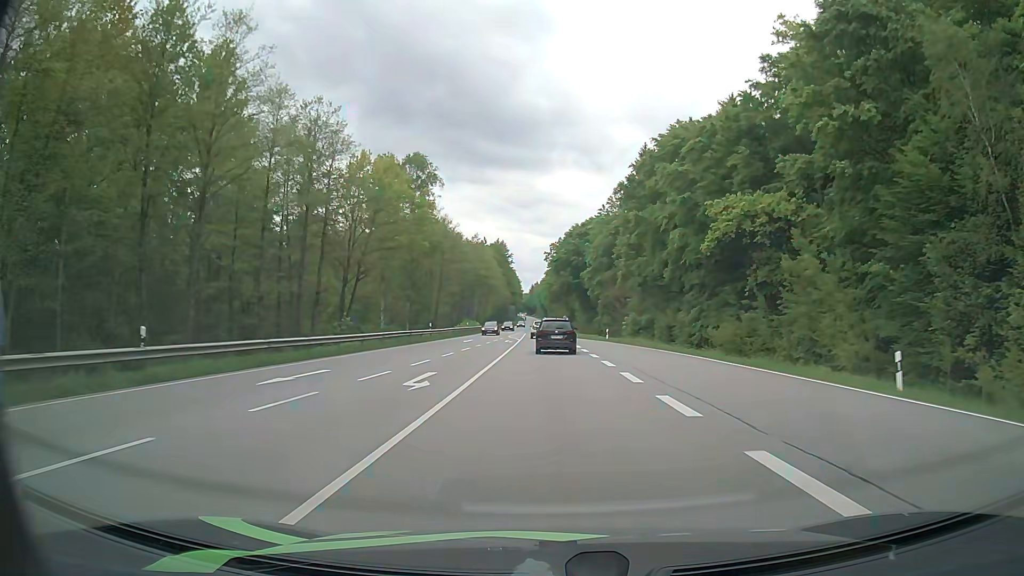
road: secondary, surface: asphalt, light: Day
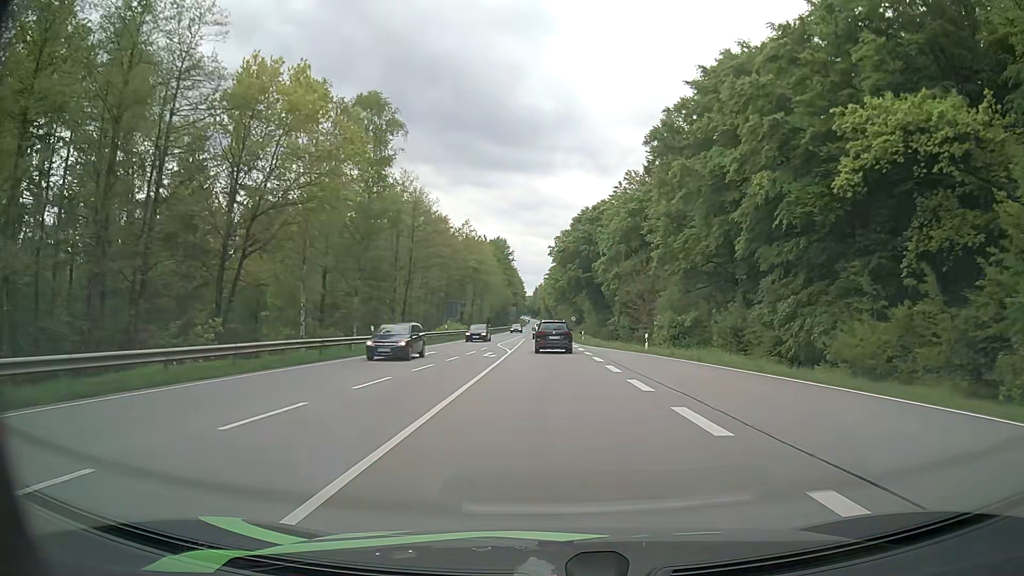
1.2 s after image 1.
(-0.1, +19.9) m; 0°
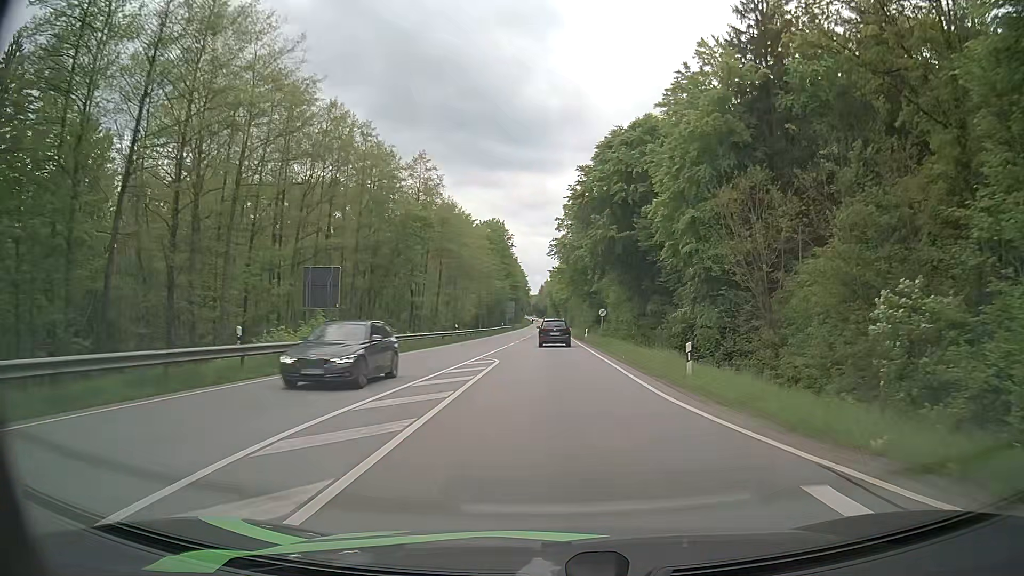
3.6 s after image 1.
(-0.5, +42.1) m; -1°
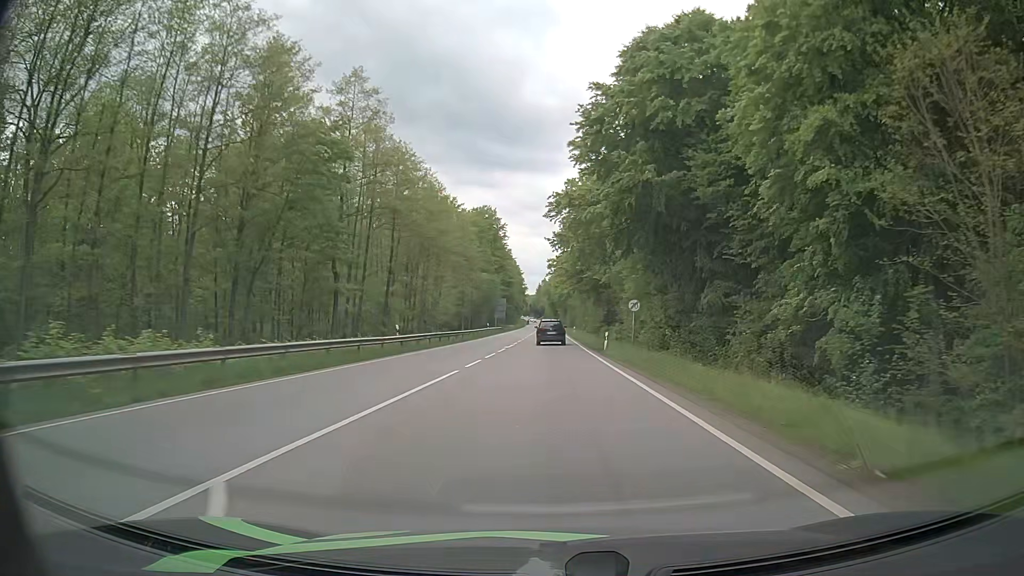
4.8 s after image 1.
(+0.2, +22.0) m; 0°
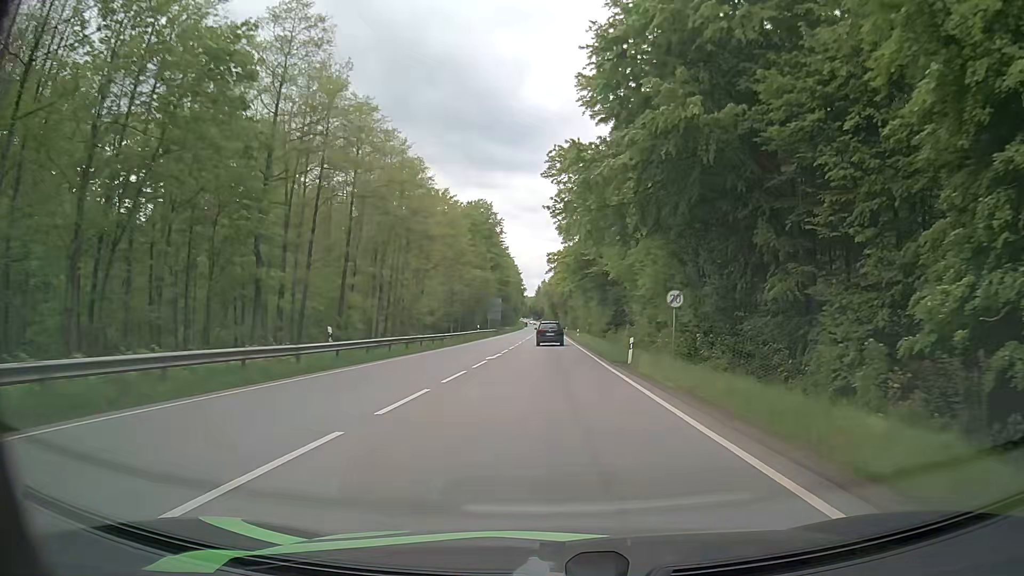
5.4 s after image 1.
(+0.1, +11.2) m; 0°
